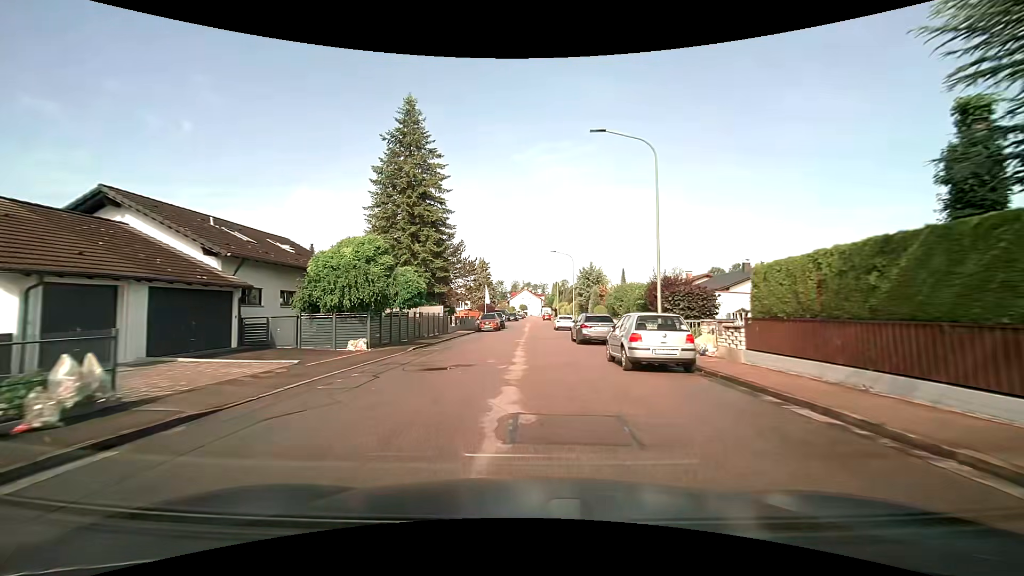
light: Day
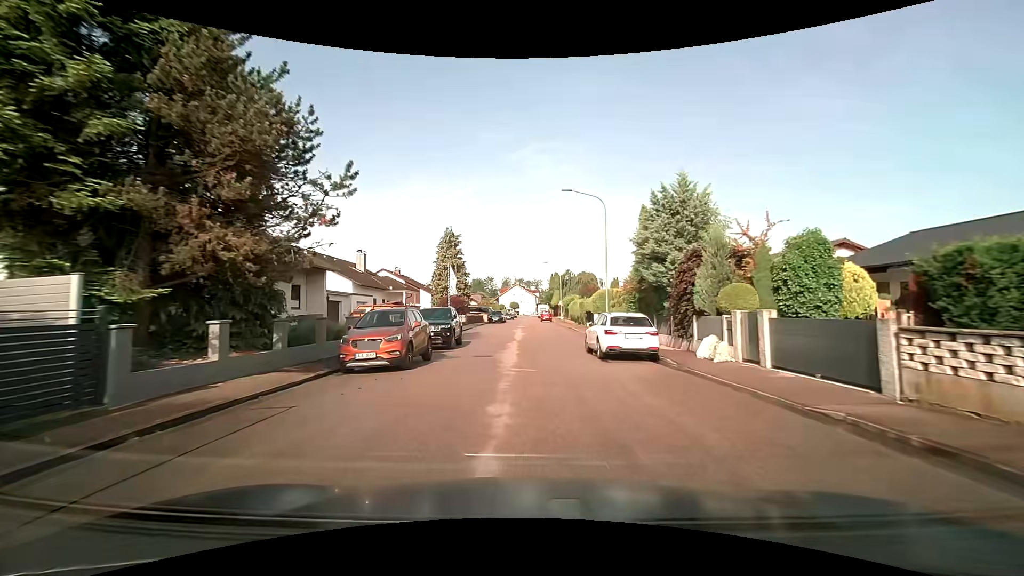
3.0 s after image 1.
(+0.1, +31.6) m; +1°
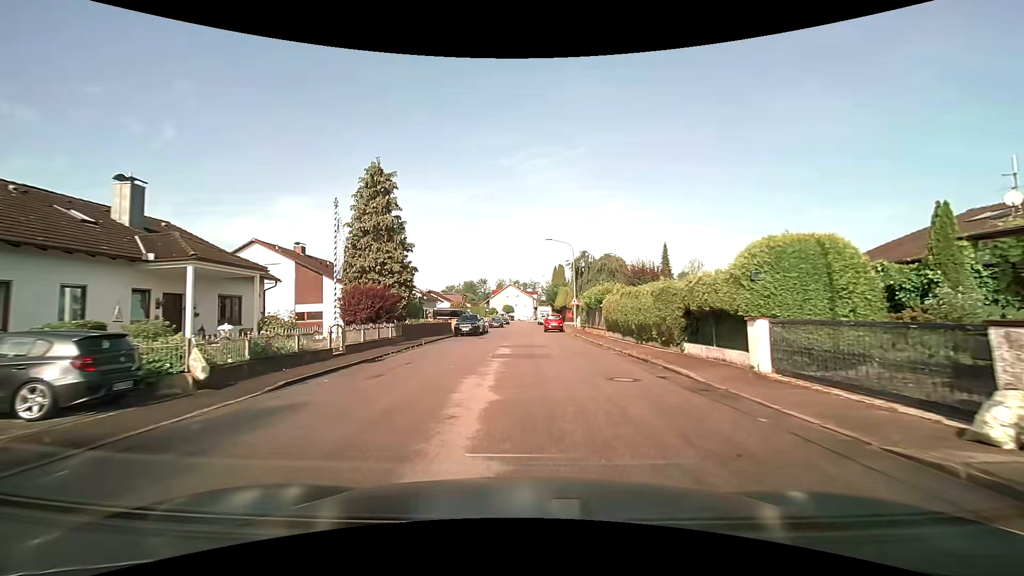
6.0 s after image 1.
(+0.1, +28.5) m; +1°
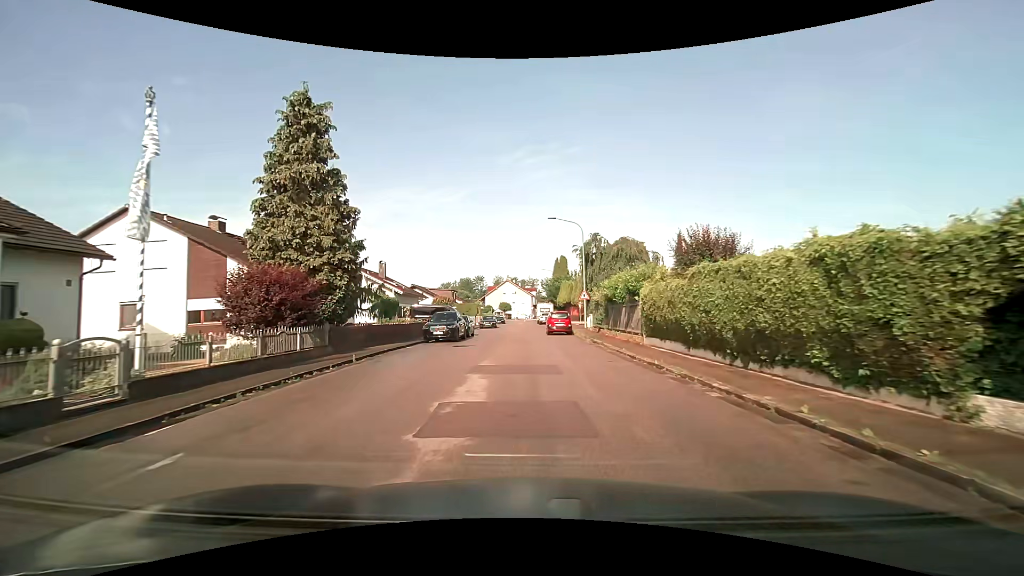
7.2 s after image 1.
(0.0, +10.5) m; 0°
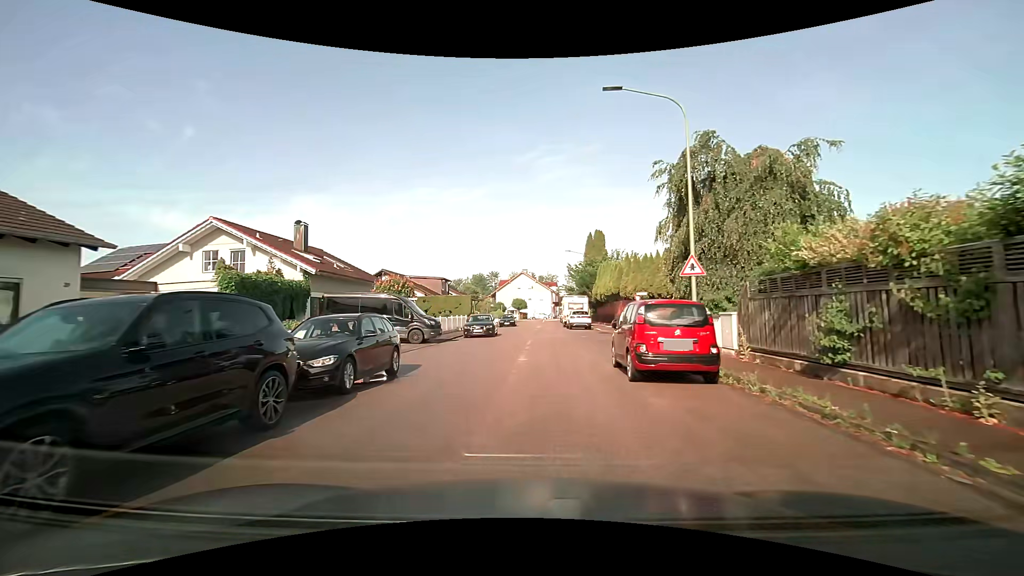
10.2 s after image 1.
(-0.4, +23.8) m; -2°
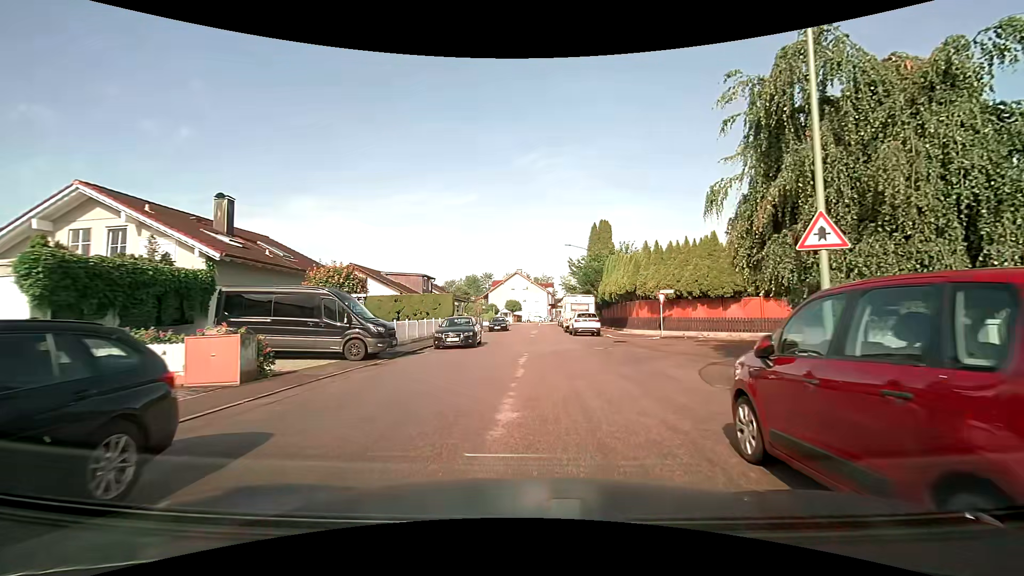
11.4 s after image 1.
(0.0, +7.7) m; +1°
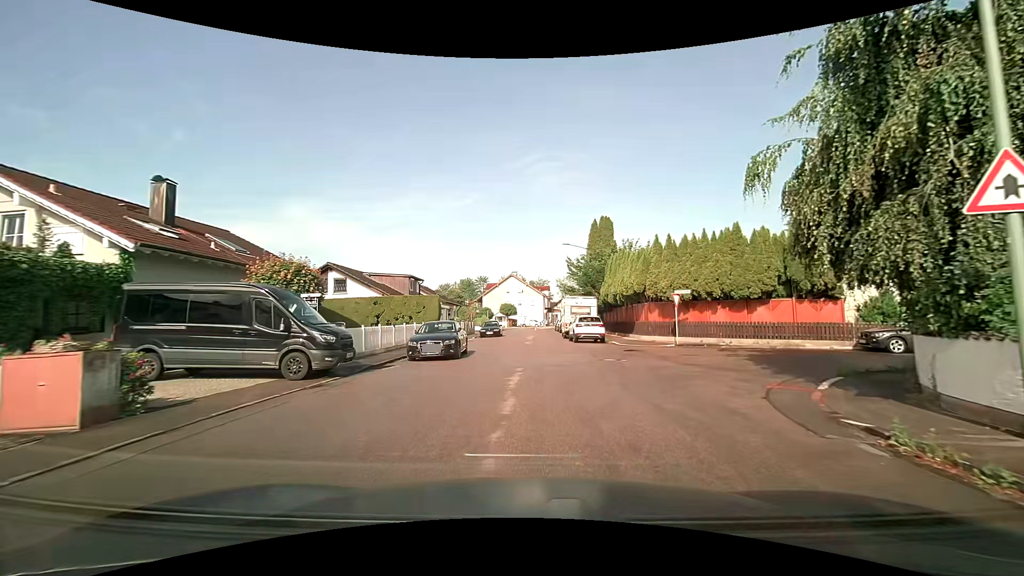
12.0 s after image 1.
(0.0, +3.9) m; 0°
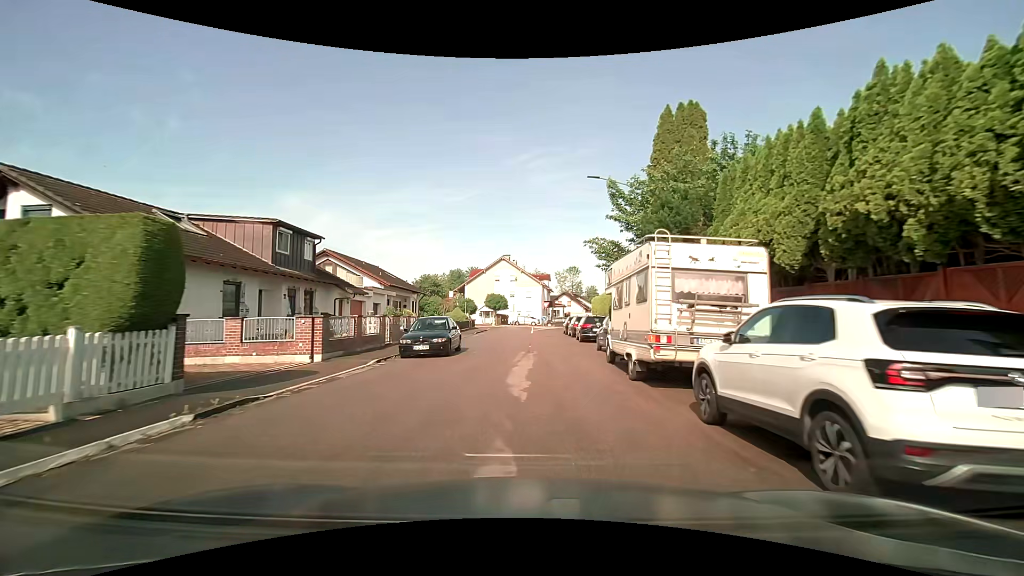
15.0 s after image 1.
(+0.1, +24.8) m; 0°
